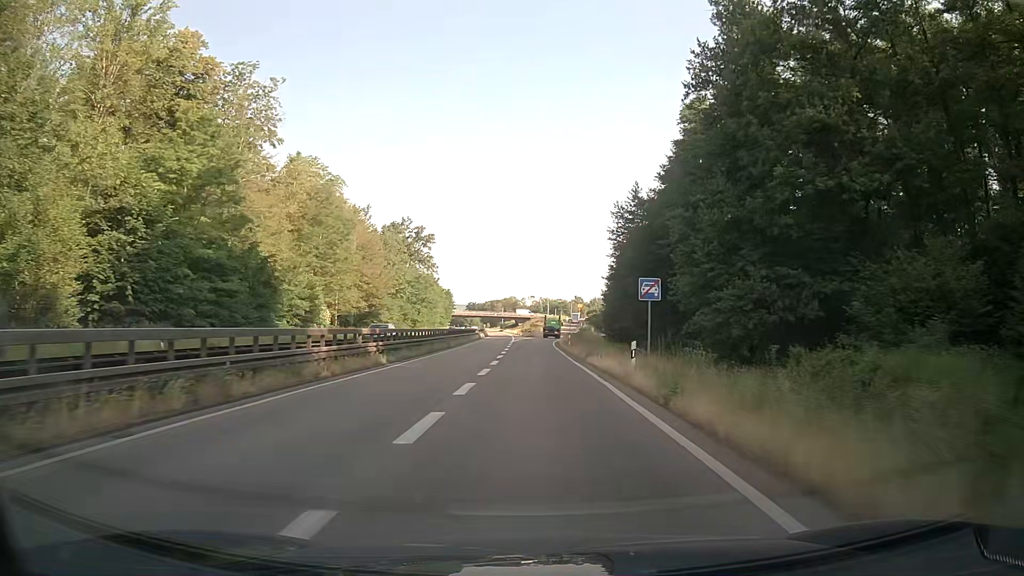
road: trunk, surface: asphalt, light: Day
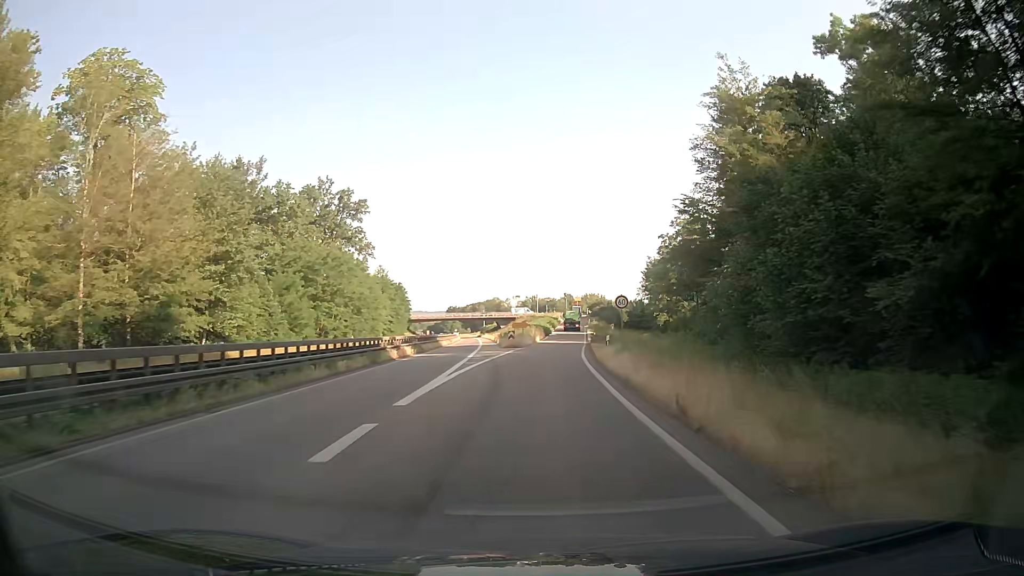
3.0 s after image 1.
(+0.3, +55.1) m; +1°
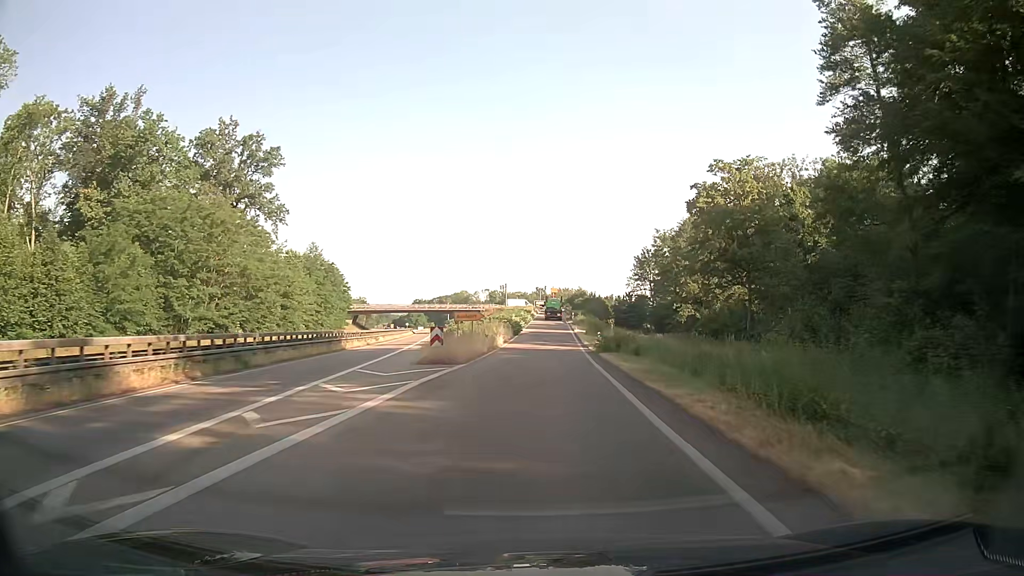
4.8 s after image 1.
(+0.6, +30.1) m; +3°
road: trunk_link
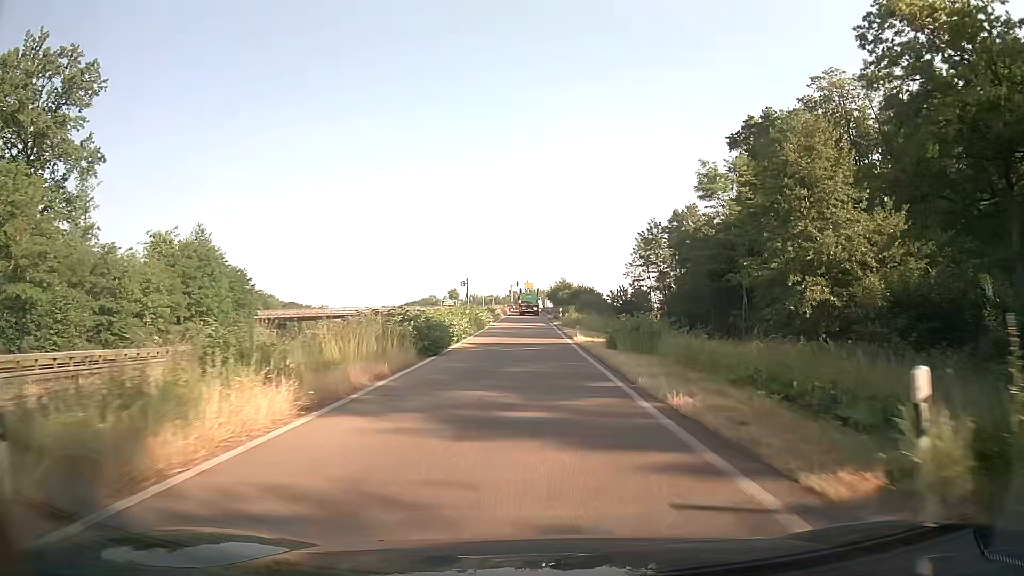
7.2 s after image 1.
(+0.7, +35.8) m; +1°
